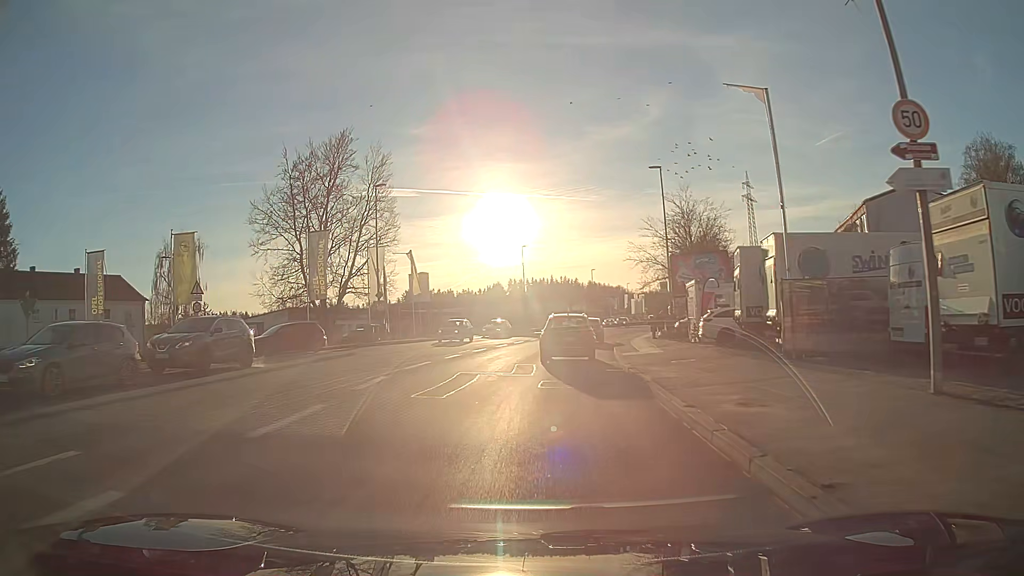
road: tertiary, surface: asphalt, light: Day
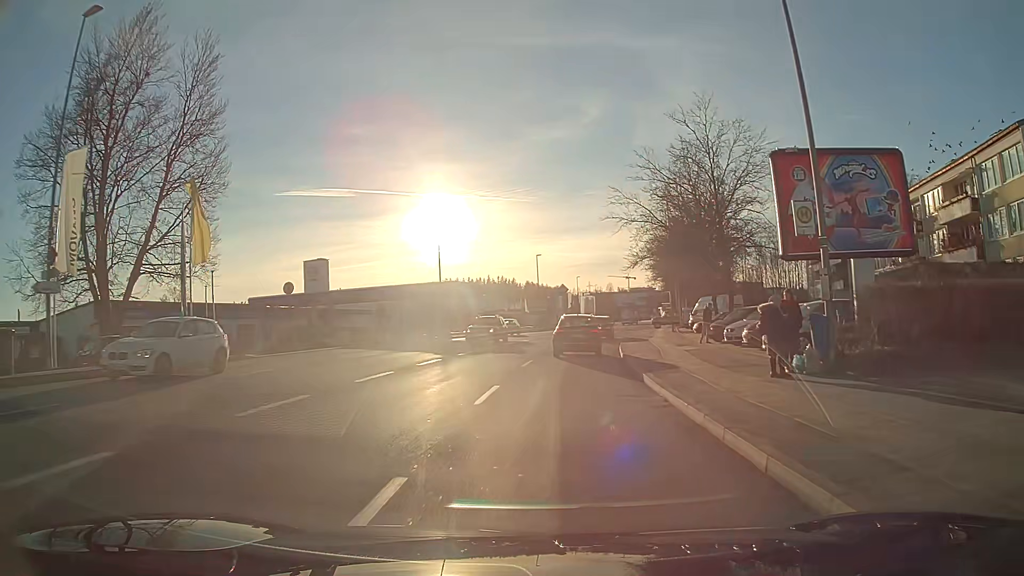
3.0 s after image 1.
(+1.2, +28.1) m; +6°
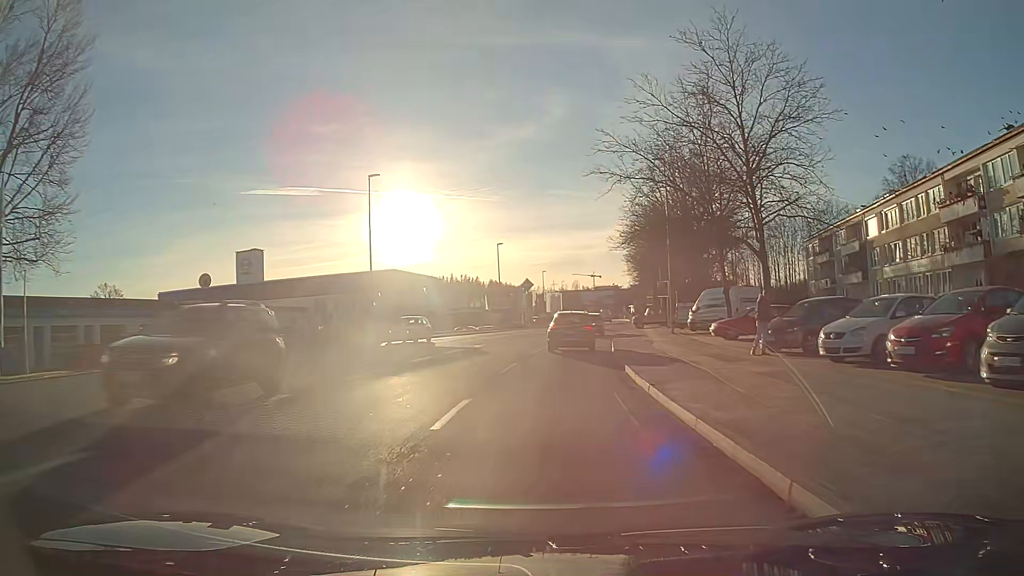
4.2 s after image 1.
(+0.3, +12.1) m; +3°
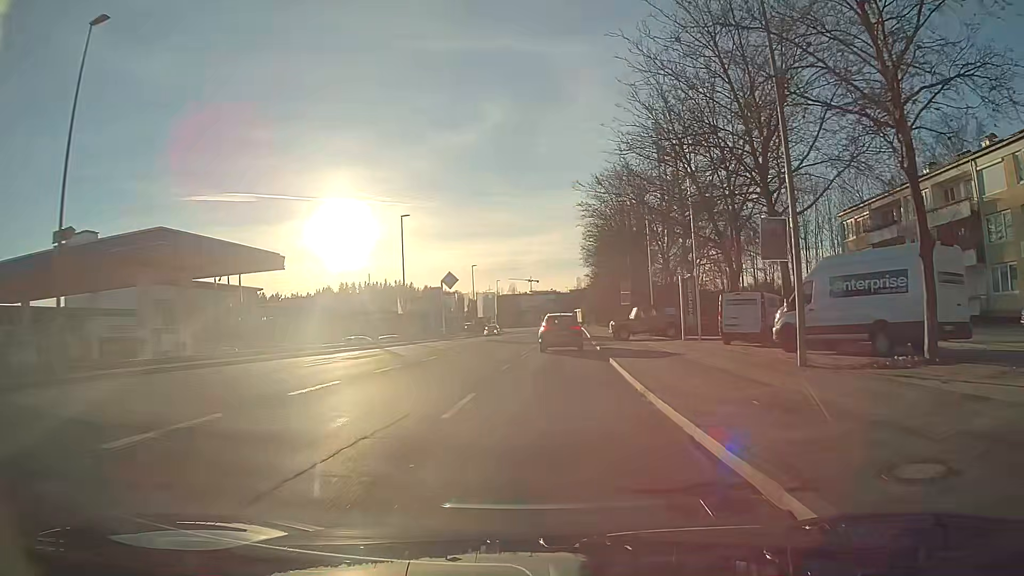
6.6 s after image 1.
(+1.1, +25.7) m; +5°
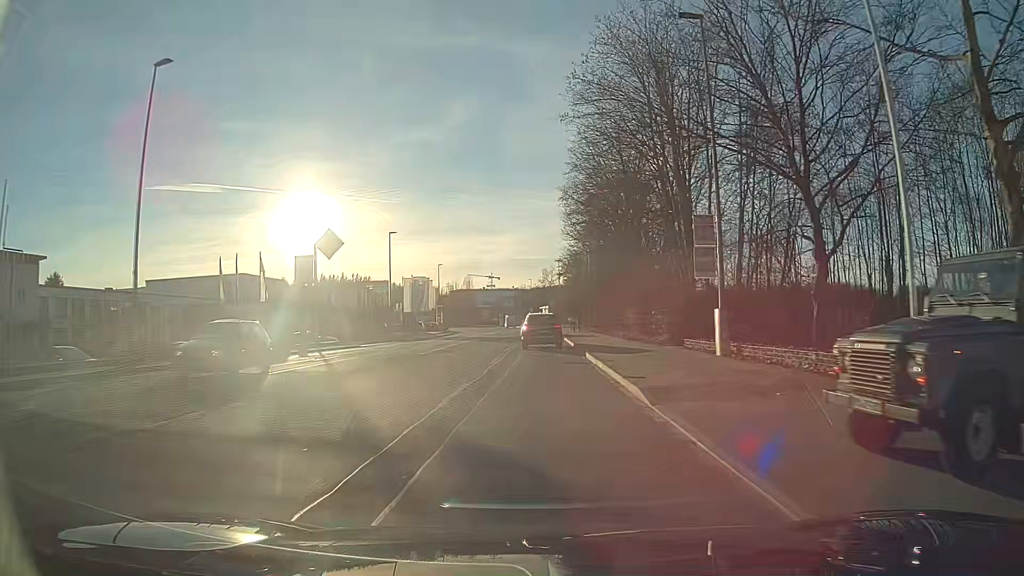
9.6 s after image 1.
(+1.2, +34.5) m; +3°
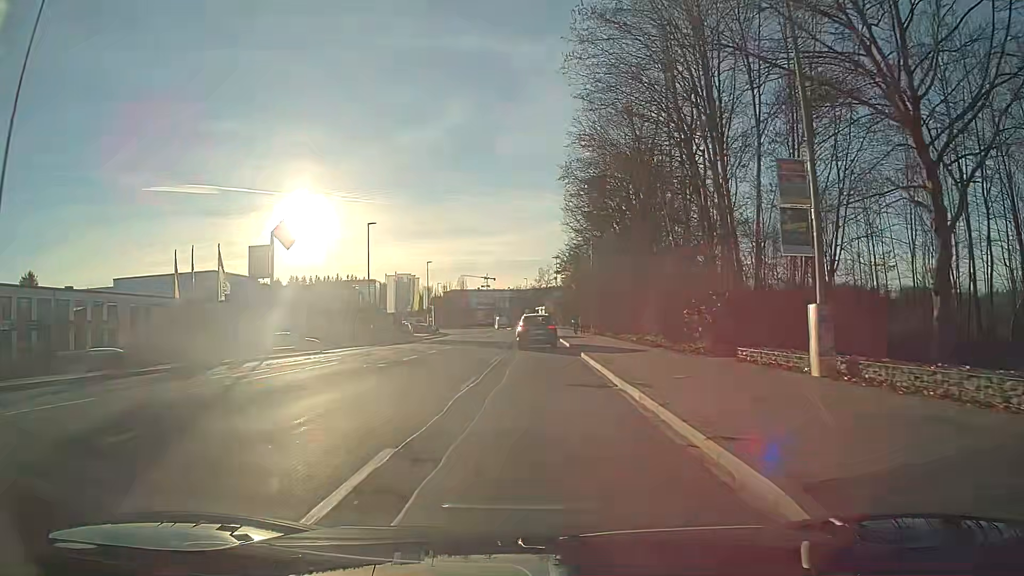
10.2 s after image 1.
(0.0, +7.1) m; 0°
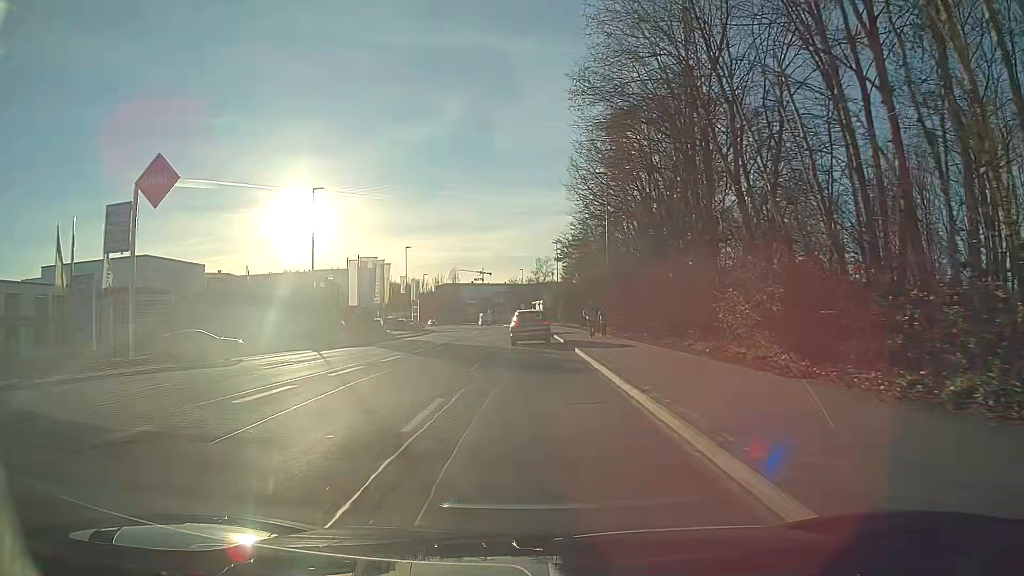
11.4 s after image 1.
(0.0, +14.3) m; 0°
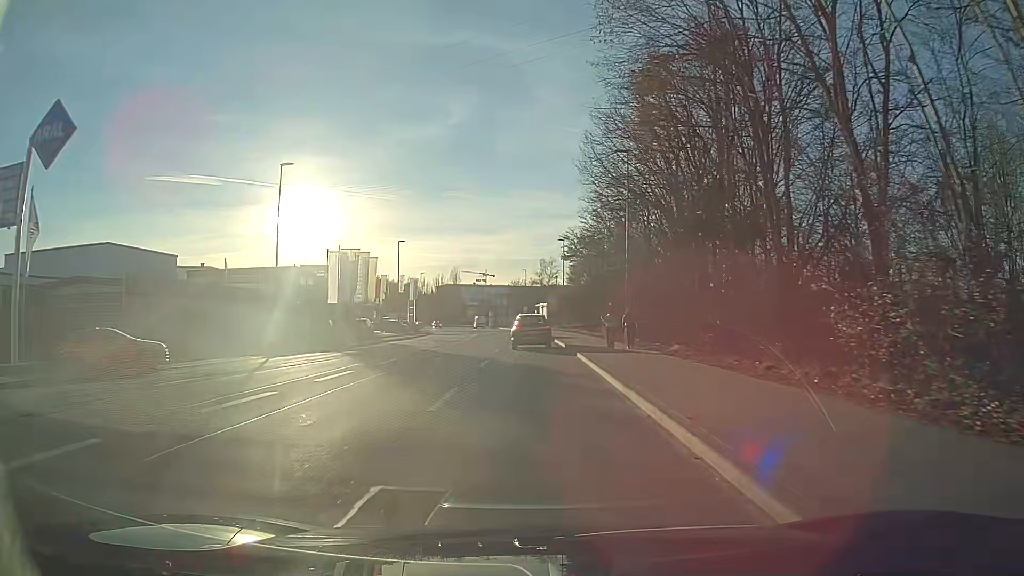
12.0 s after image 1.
(0.0, +7.2) m; -1°
